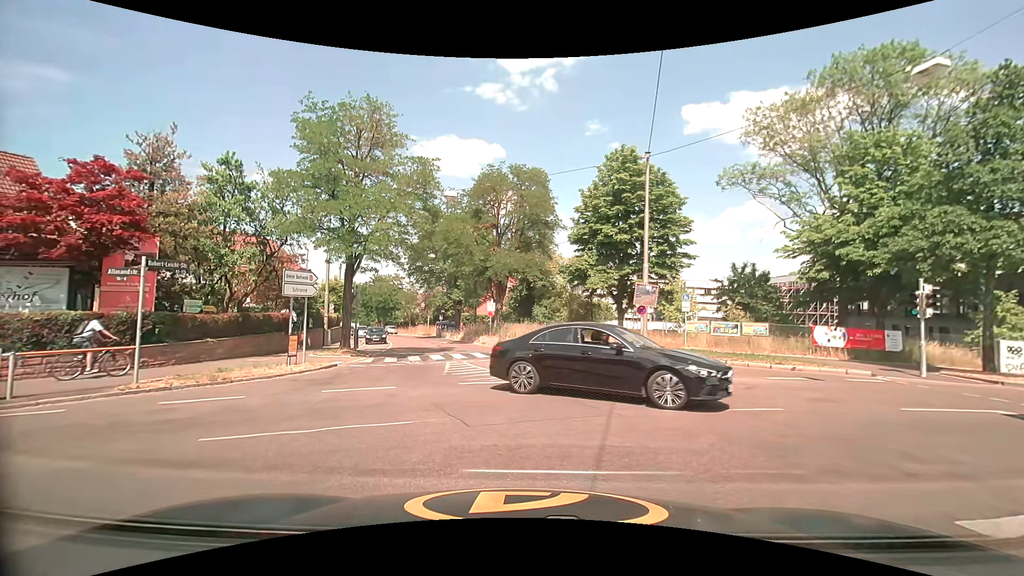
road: residential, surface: asphalt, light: Day
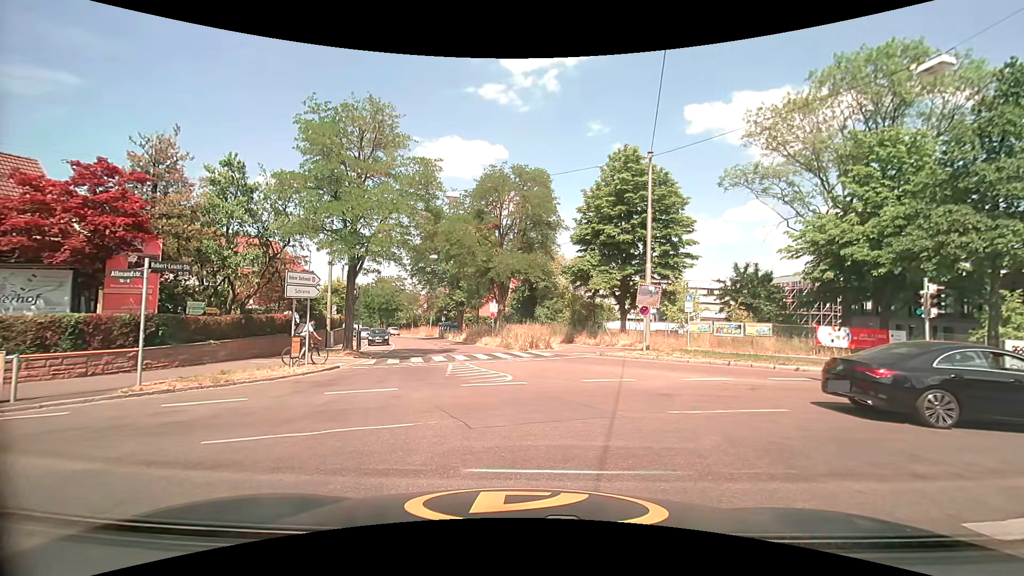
(0.0, +0.2) m; 0°
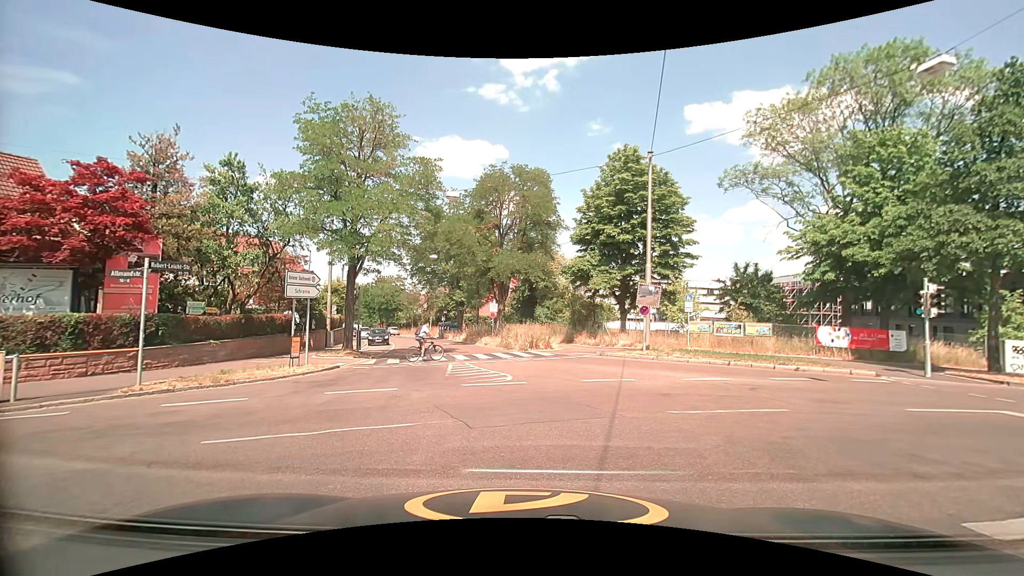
(0.0, 0.0) m; 0°
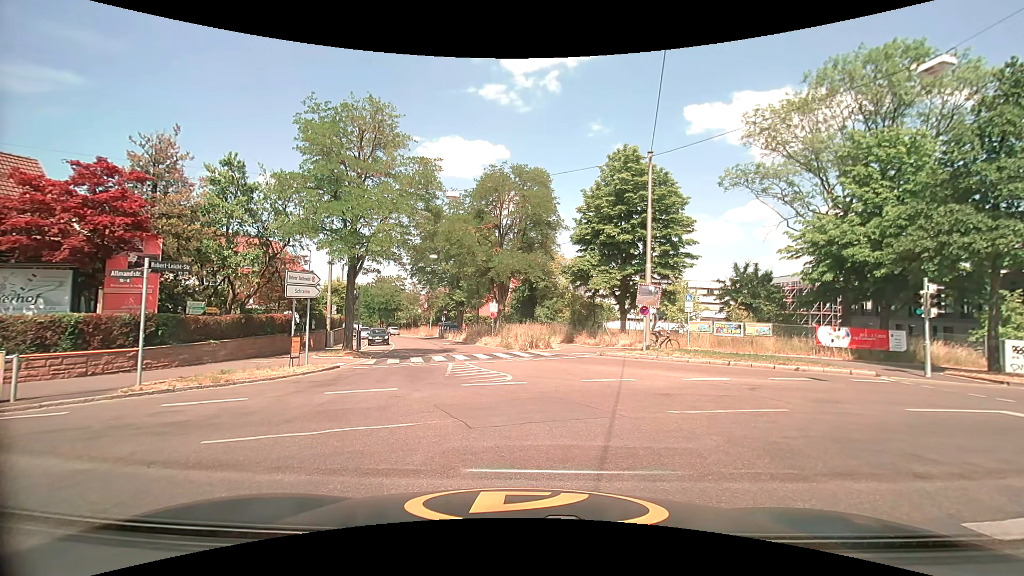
(0.0, 0.0) m; 0°
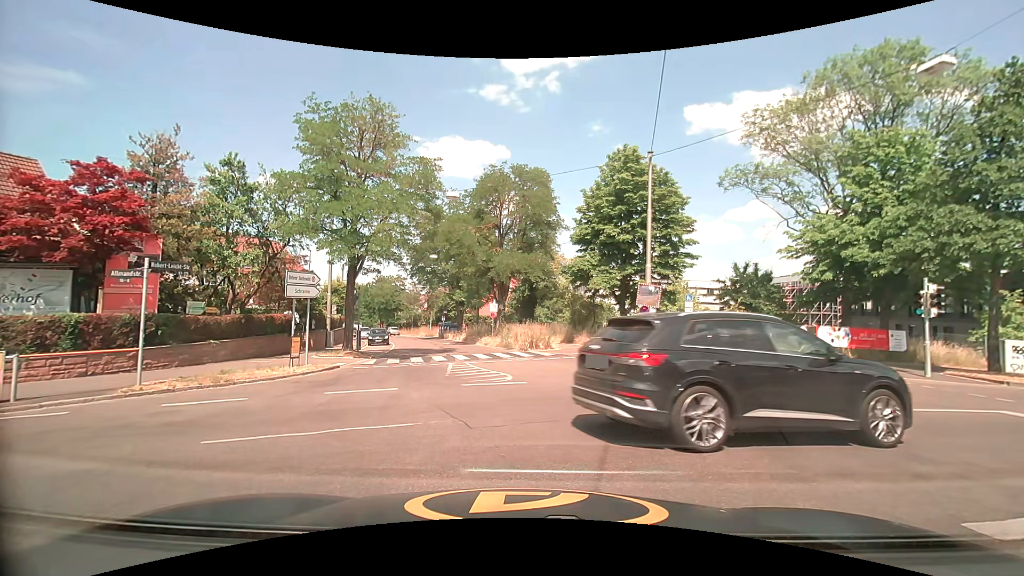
(0.0, 0.0) m; 0°
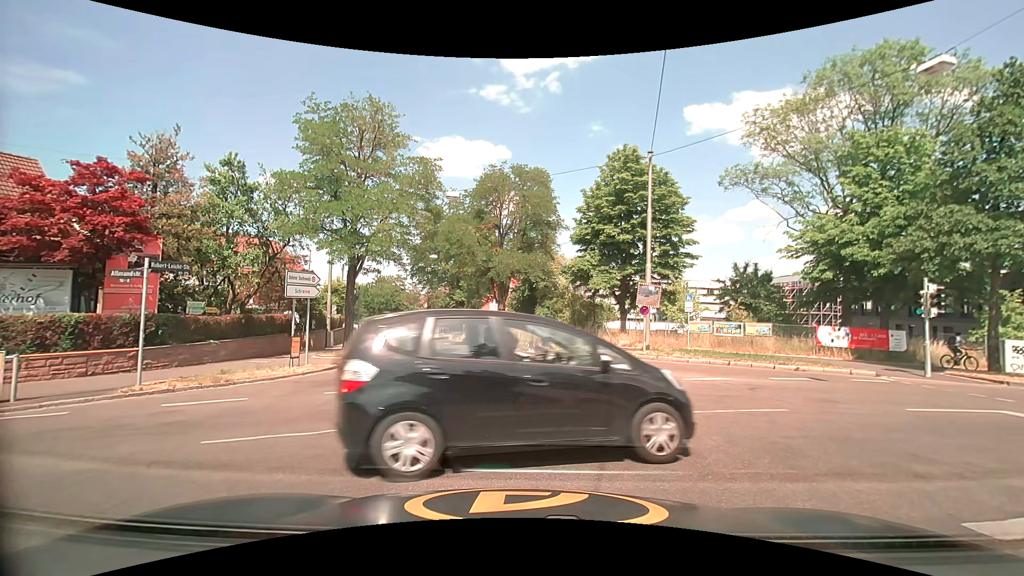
(0.0, 0.0) m; 0°
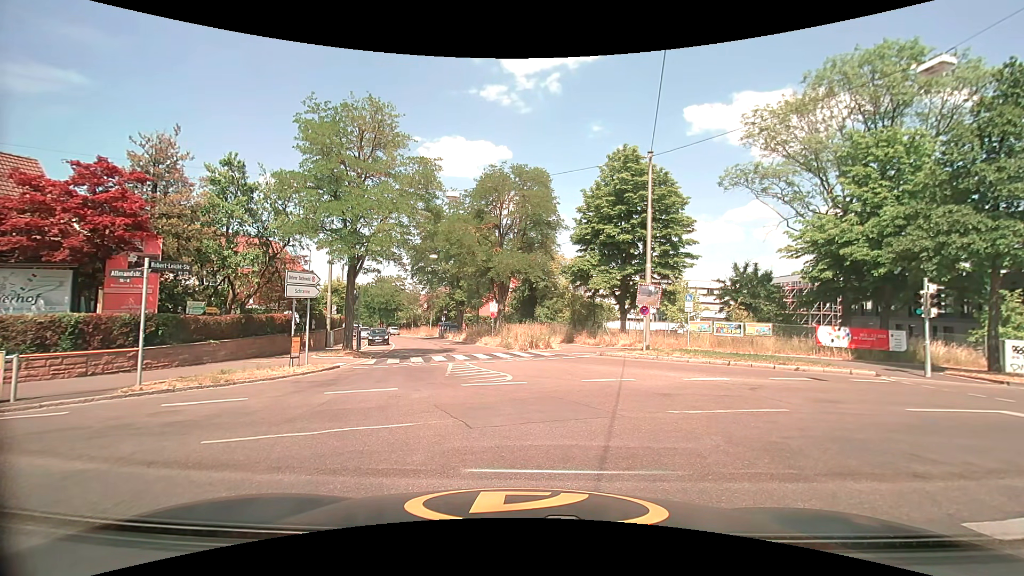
(0.0, 0.0) m; 0°
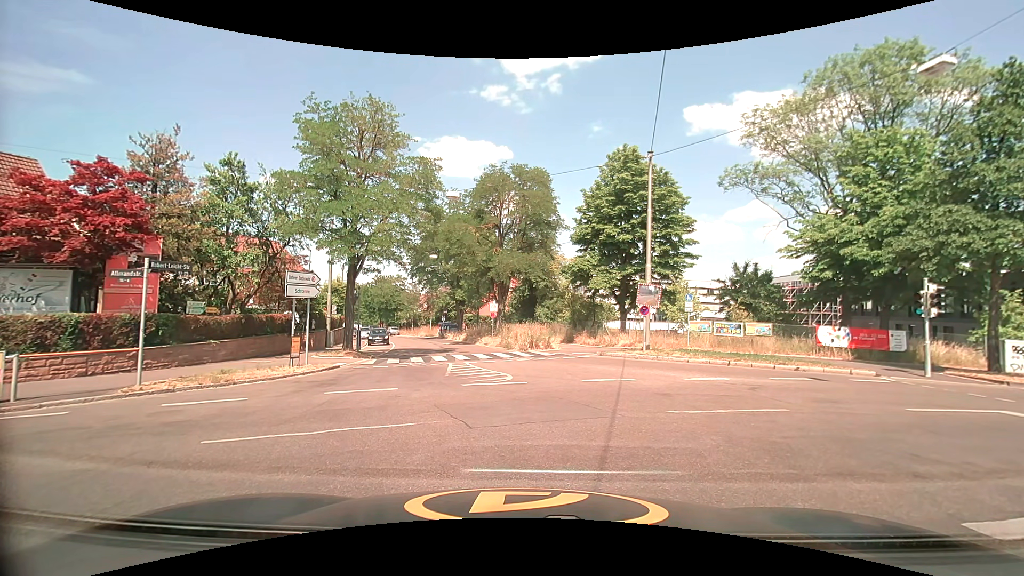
(0.0, 0.0) m; 0°
